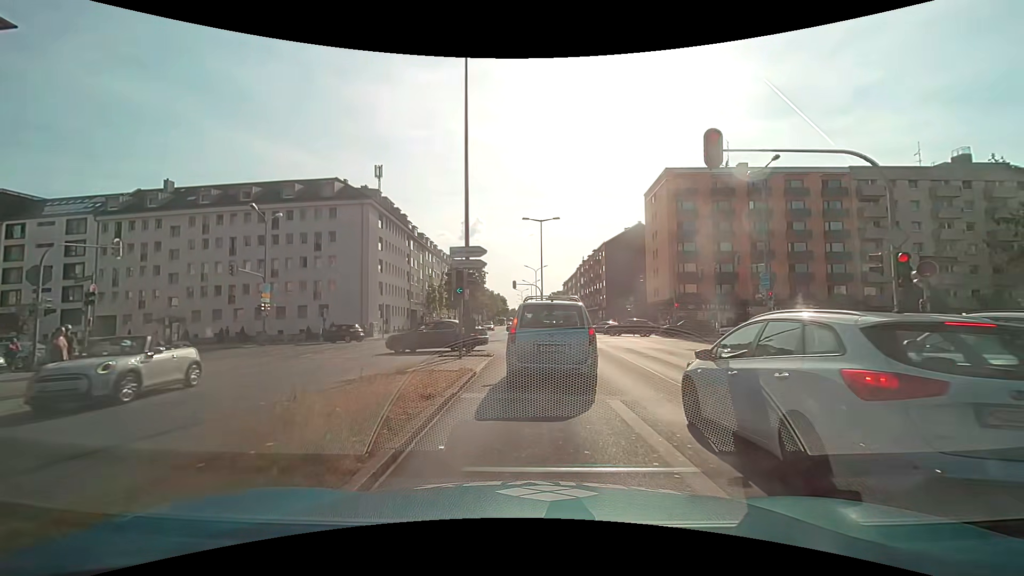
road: primary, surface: asphalt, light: Day
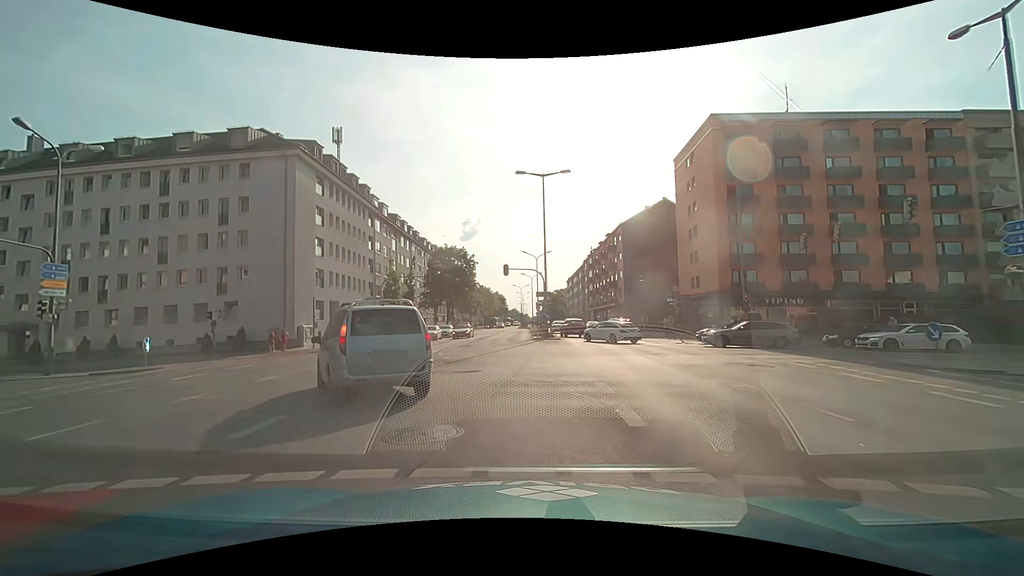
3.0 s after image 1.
(+0.4, +17.7) m; 0°
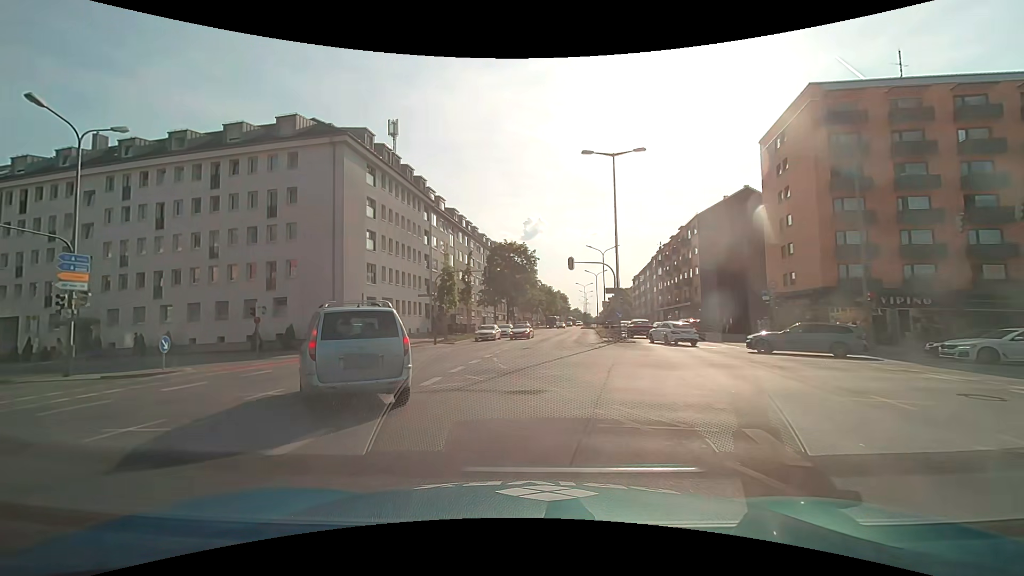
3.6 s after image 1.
(-0.2, +4.2) m; -6°
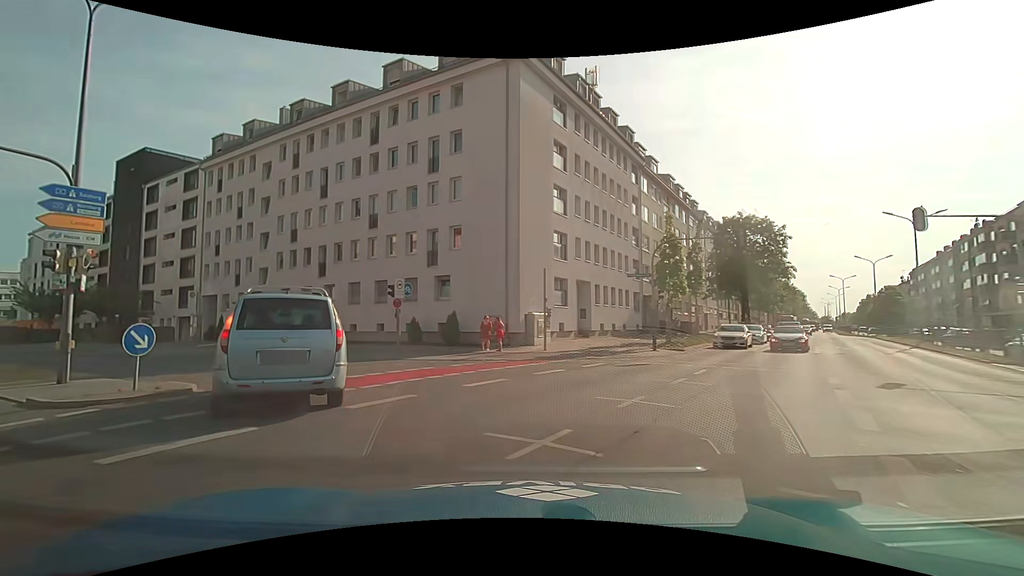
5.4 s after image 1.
(-2.5, +12.8) m; -22°
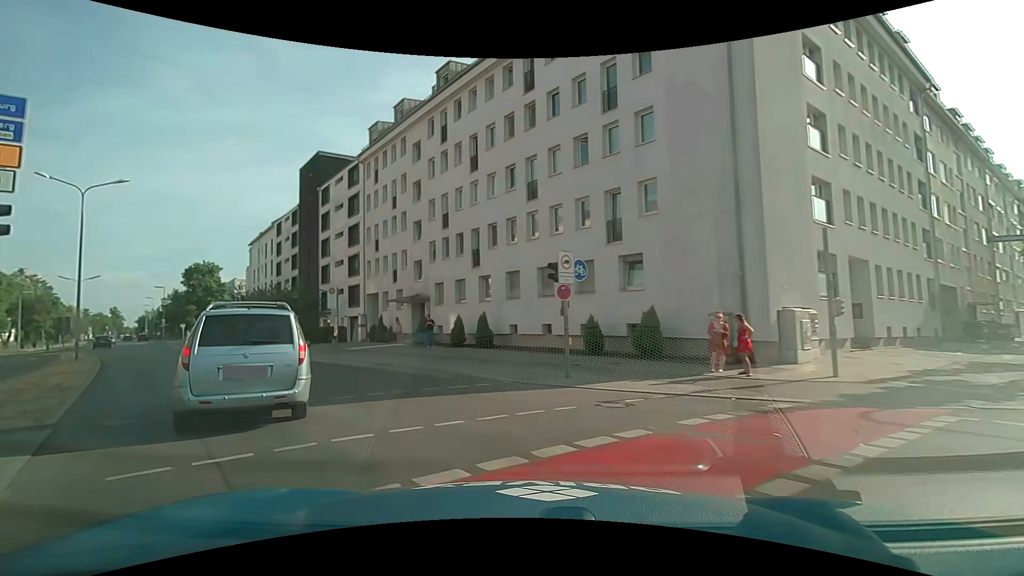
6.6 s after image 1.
(-1.4, +8.7) m; -18°
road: secondary
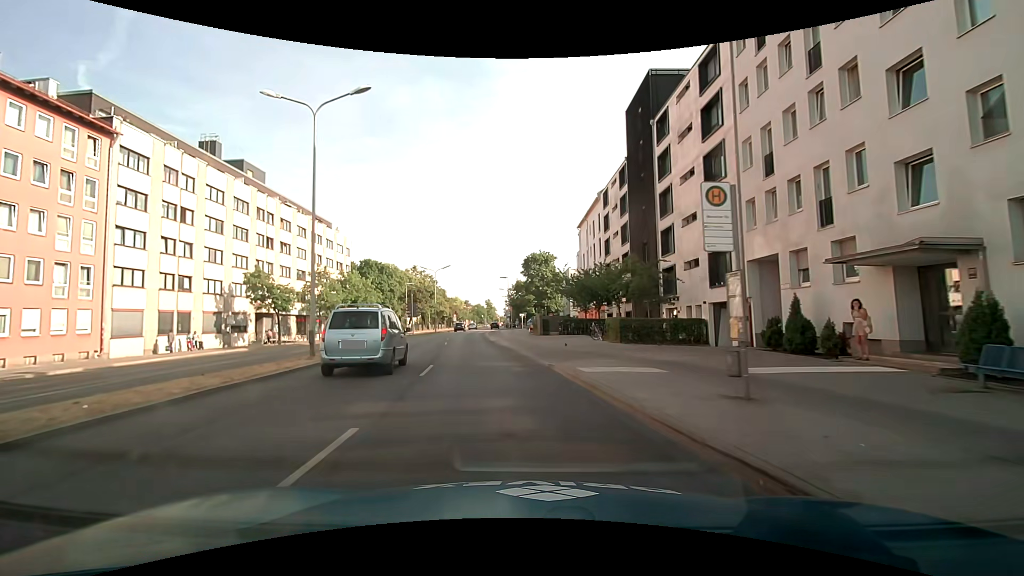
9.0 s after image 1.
(-7.0, +17.2) m; -39°
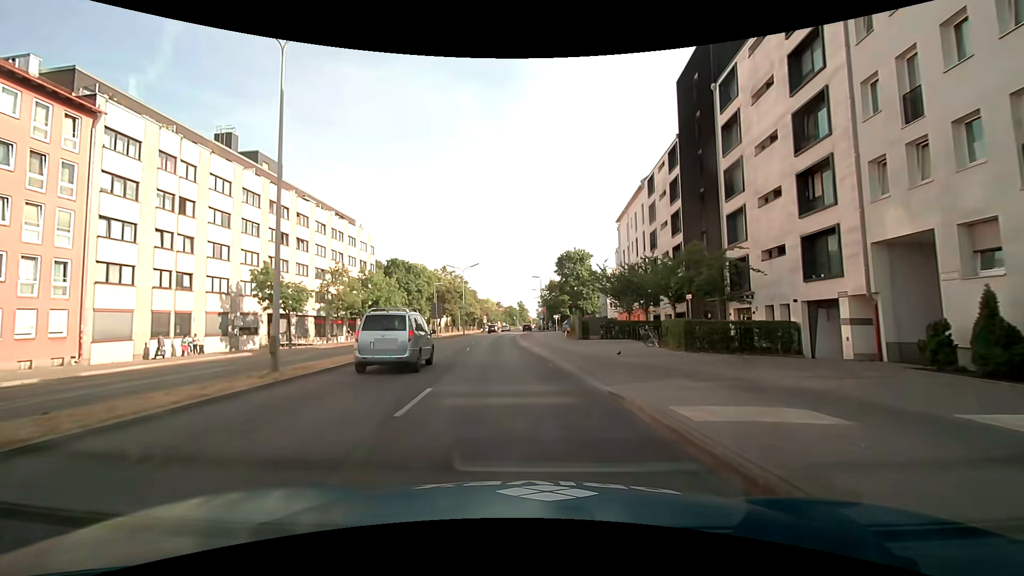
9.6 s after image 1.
(-0.2, +5.5) m; -4°
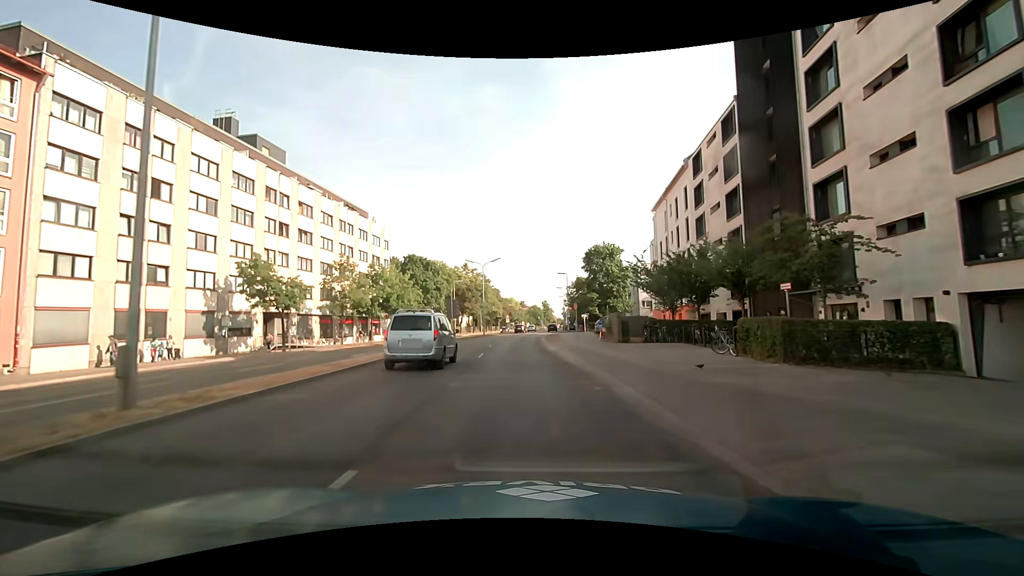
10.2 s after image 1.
(-0.1, +6.2) m; -3°
(0, +10) (0, +20) (0, +30) (-1, +40) (0, +50) (0, +60) (0, +70) (+1, +80) (+1, +90) (+2, +100) m
